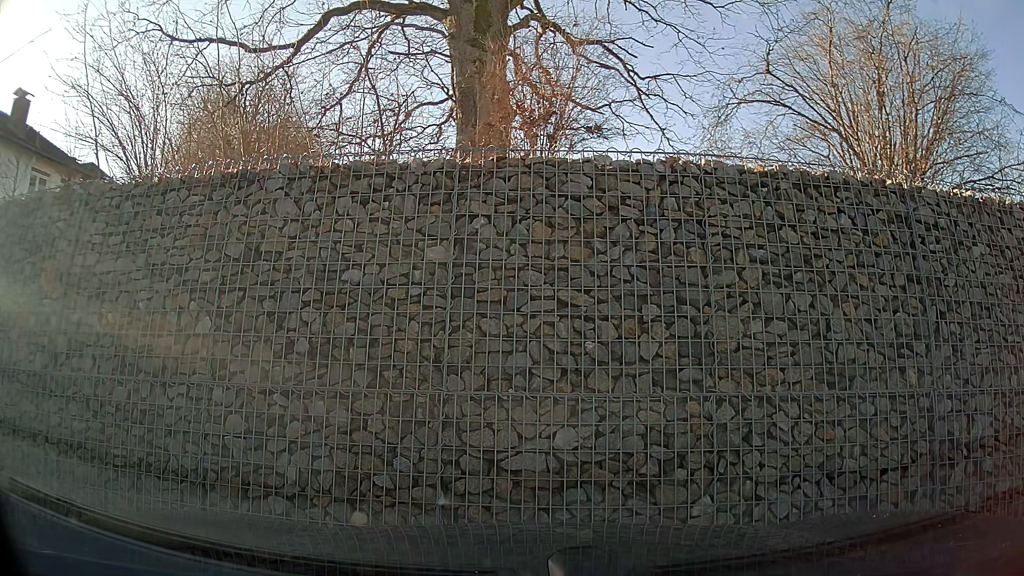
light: Day
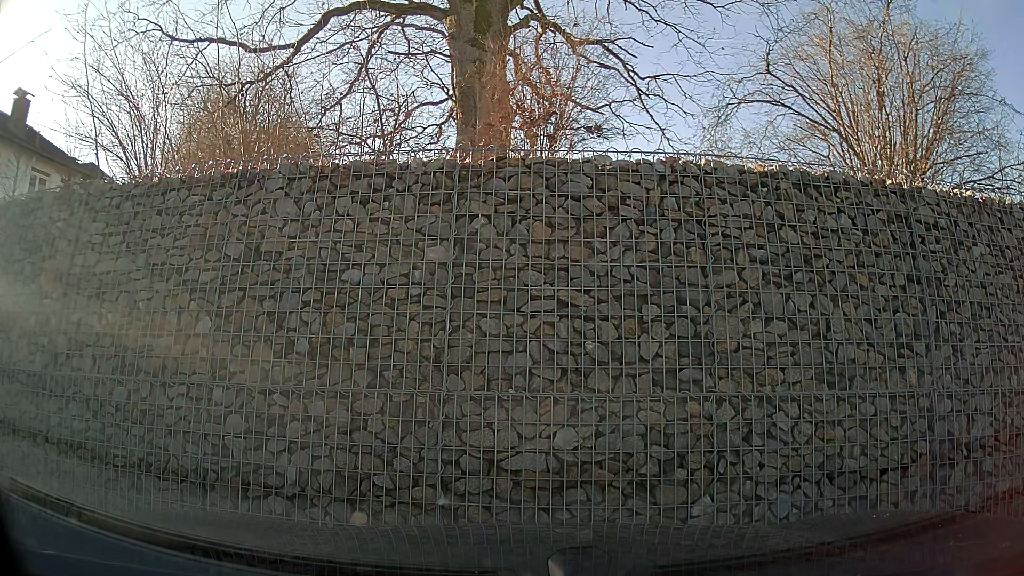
(0.0, 0.0) m; 0°
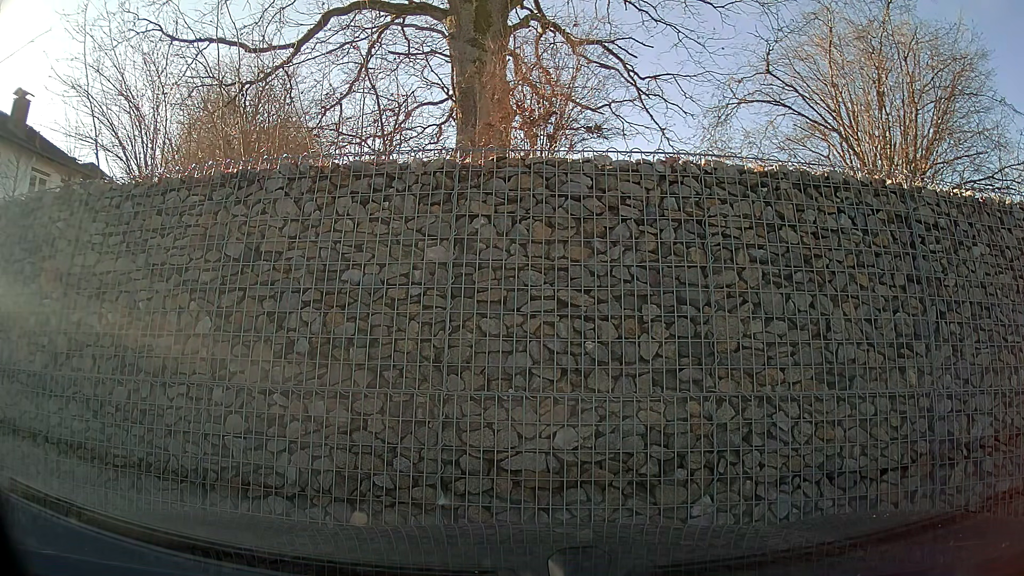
(0.0, 0.0) m; 0°
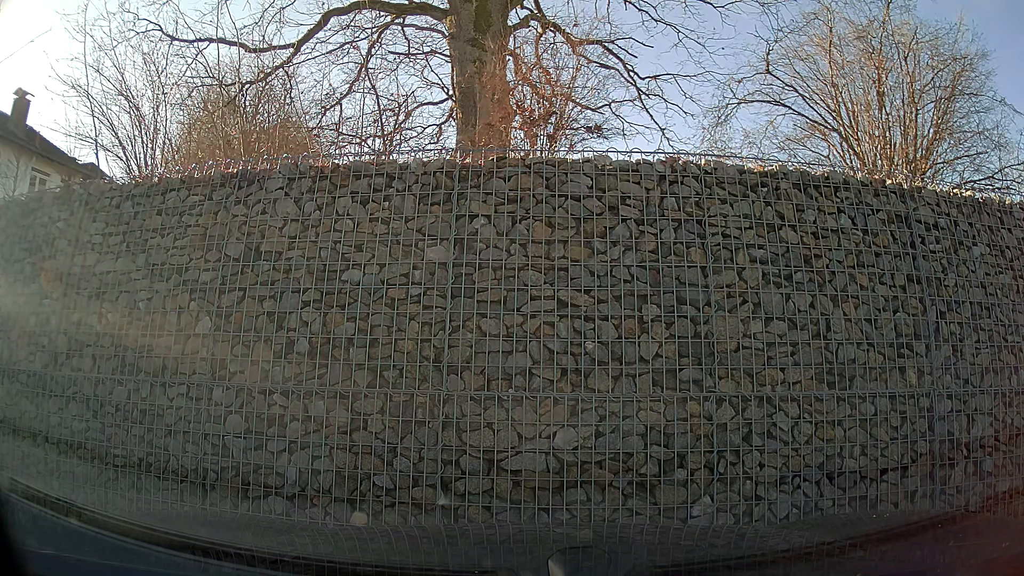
(0.0, 0.0) m; 0°
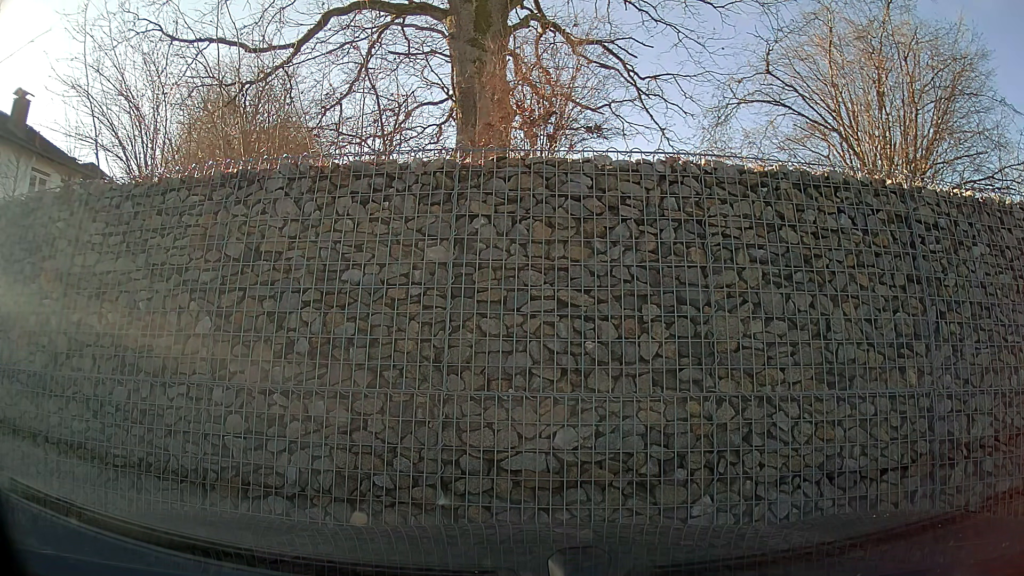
(0.0, 0.0) m; 0°
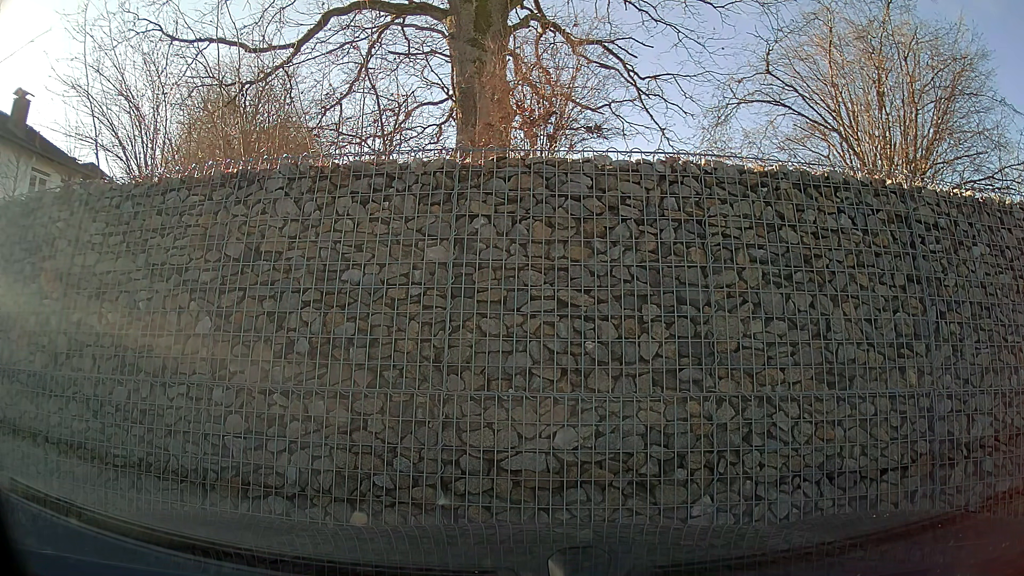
(0.0, 0.0) m; 0°
